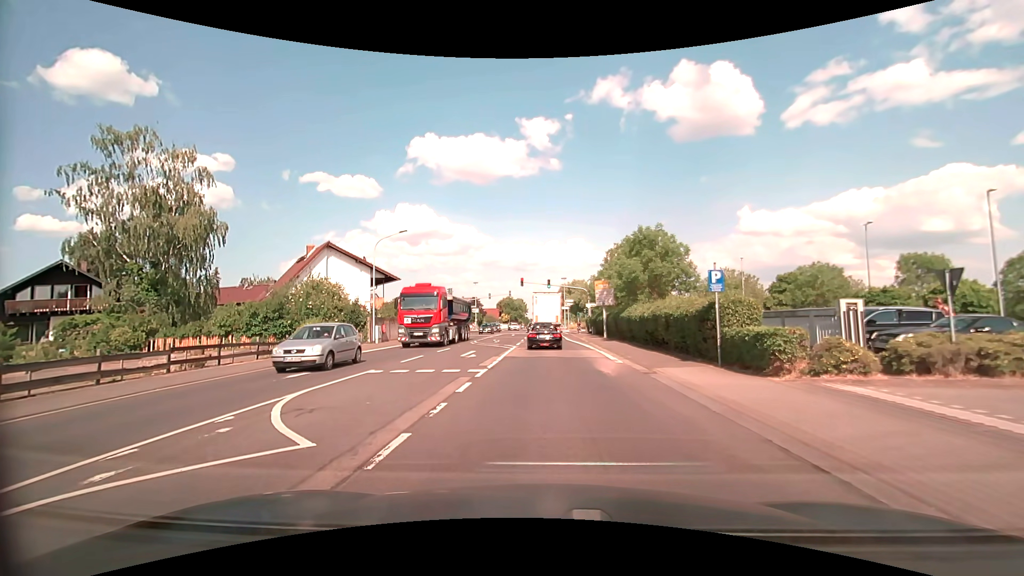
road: secondary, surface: asphalt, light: Day
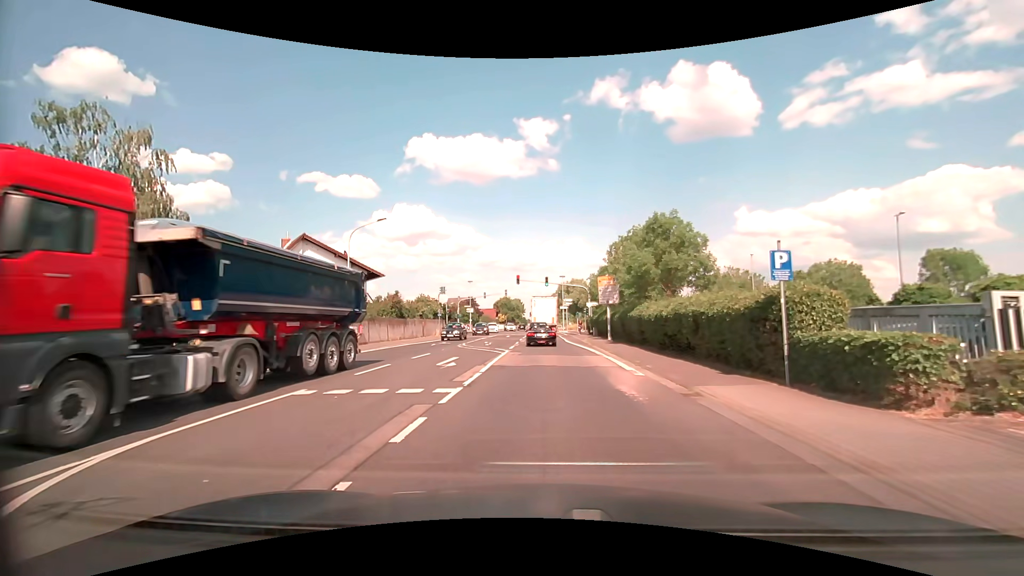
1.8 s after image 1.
(-0.1, +4.3) m; -1°
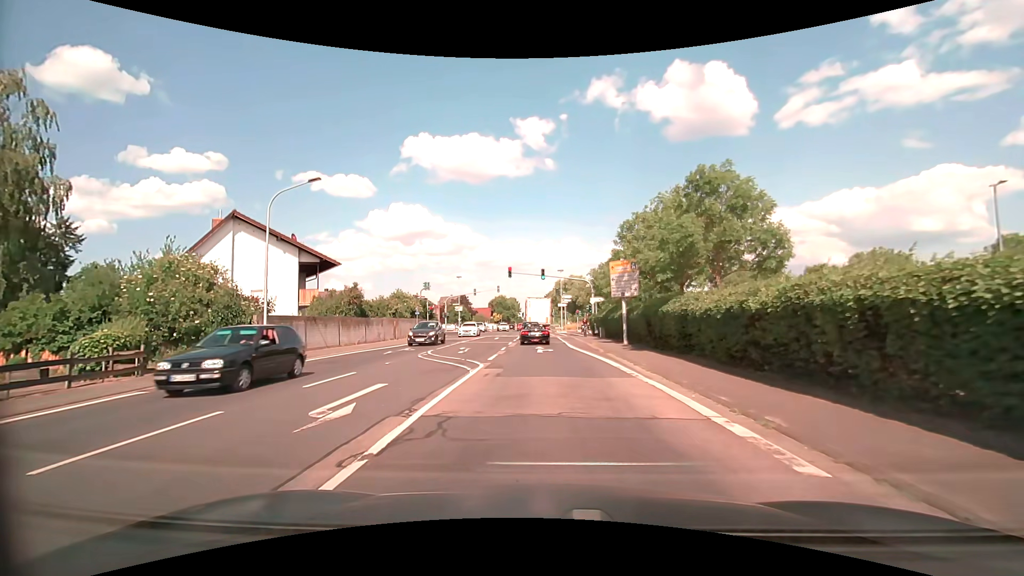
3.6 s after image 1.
(0.0, +8.9) m; 0°
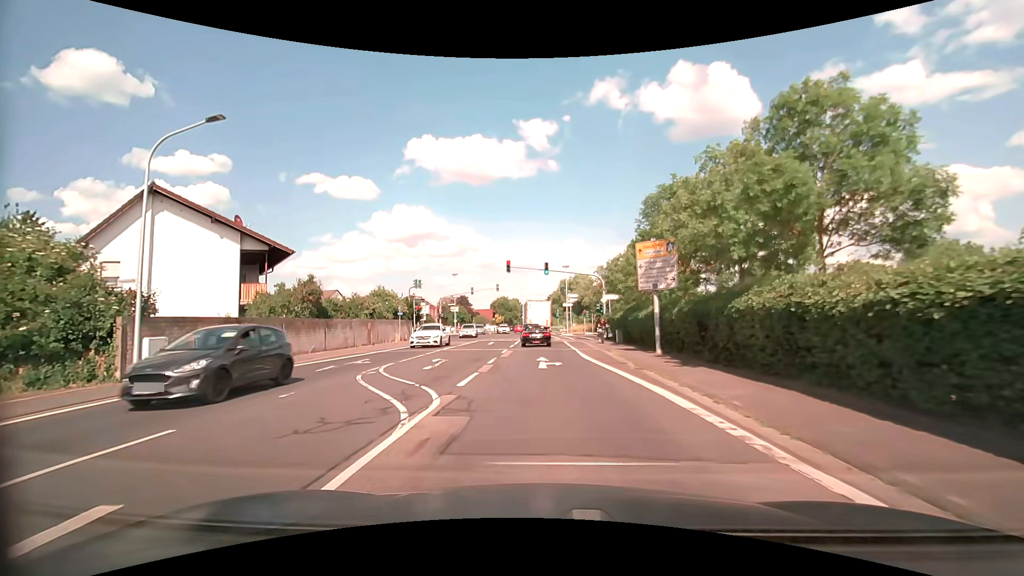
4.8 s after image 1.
(0.0, +7.2) m; 0°
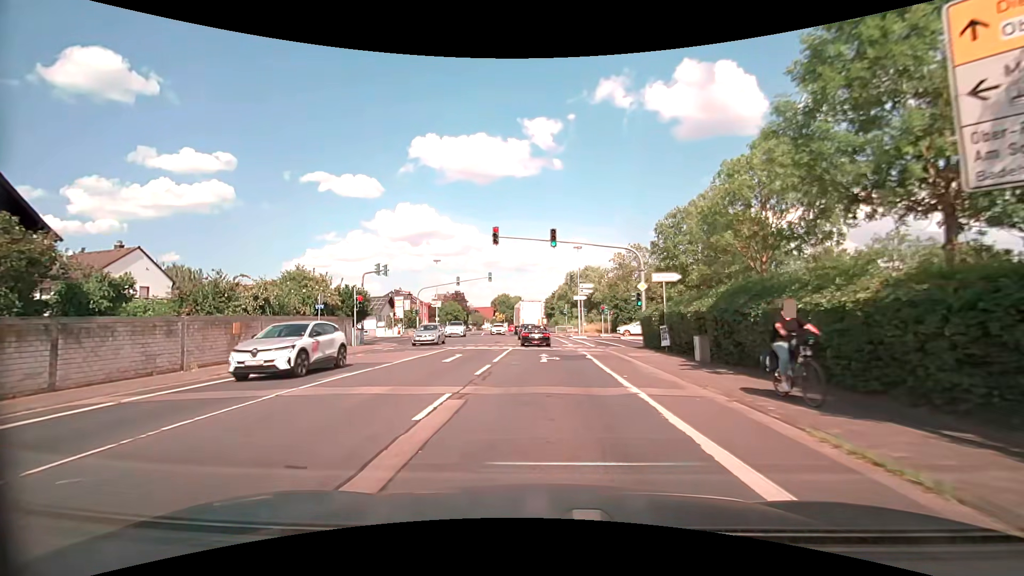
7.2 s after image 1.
(-0.2, +16.2) m; -1°
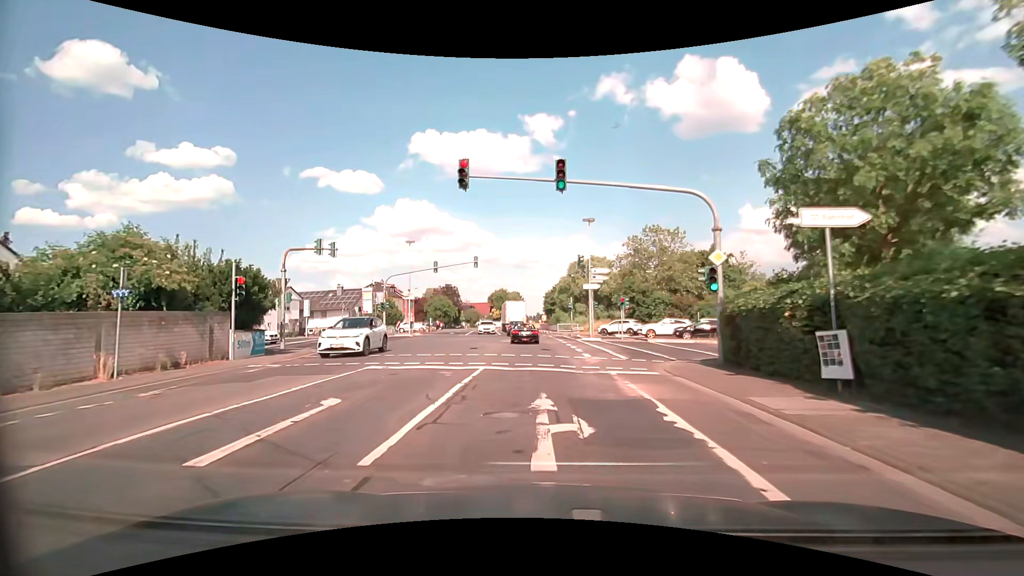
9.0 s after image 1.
(0.0, +12.8) m; 0°
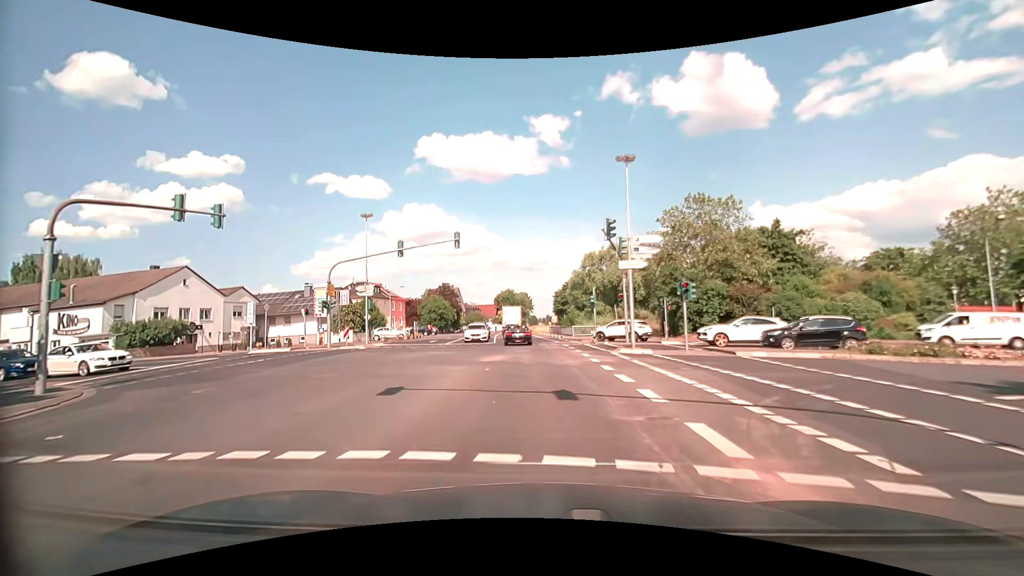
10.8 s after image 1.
(-0.1, +14.9) m; -1°
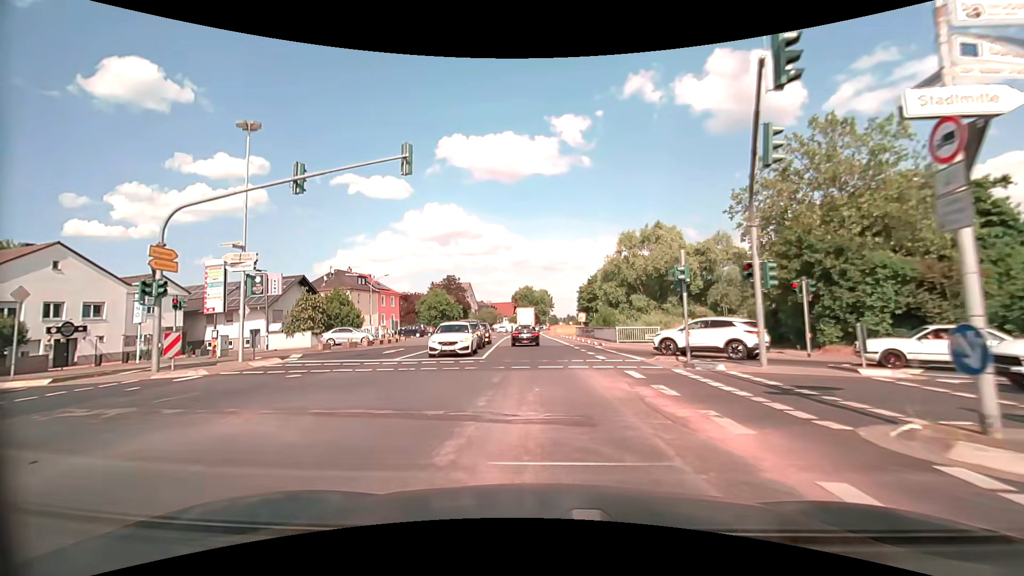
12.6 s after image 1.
(-0.4, +17.6) m; -2°
(0, +10) (0, +20) (-1, +30) (-1, +40) (-2, +50) (-2, +60) (-2, +70) (-3, +80) (-3, +90) (-2, +100) m
